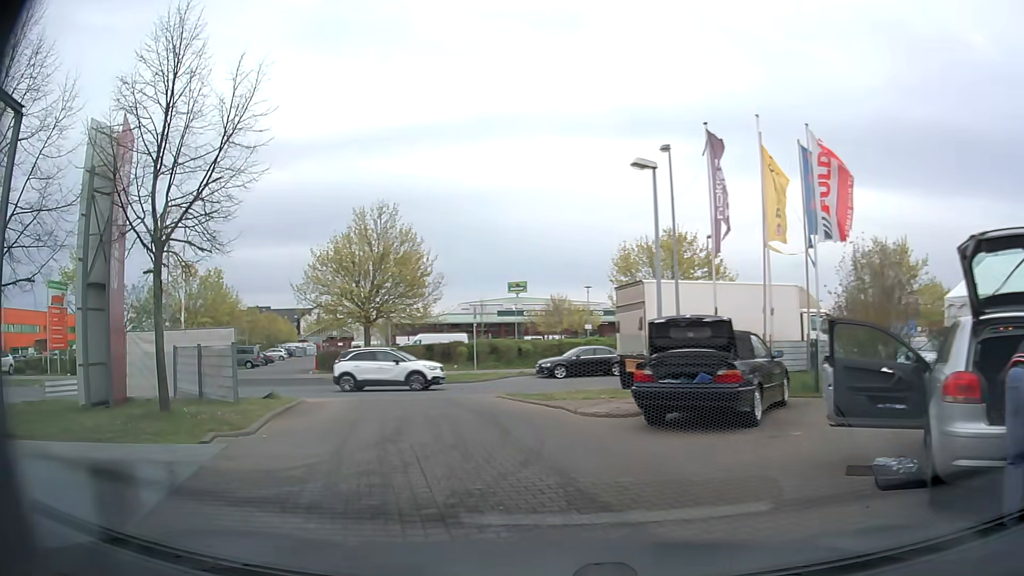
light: Day
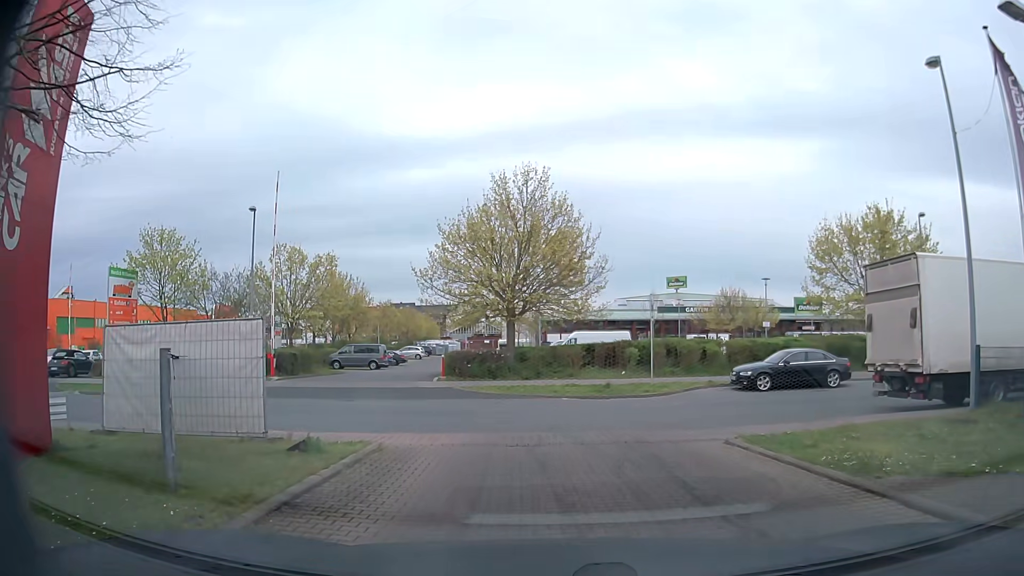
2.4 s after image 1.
(-1.6, +7.8) m; -14°
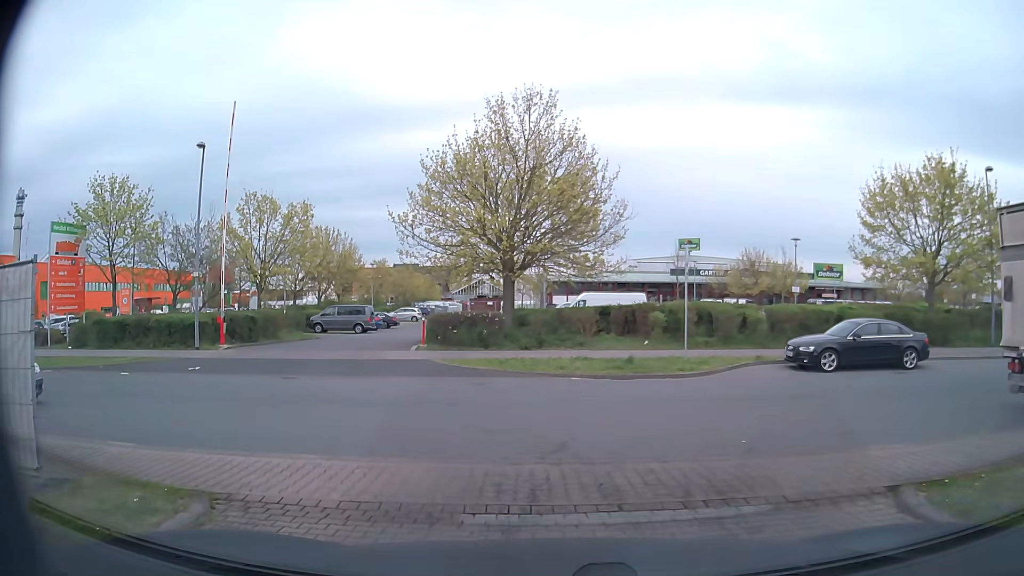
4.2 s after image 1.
(0.0, +5.3) m; -1°
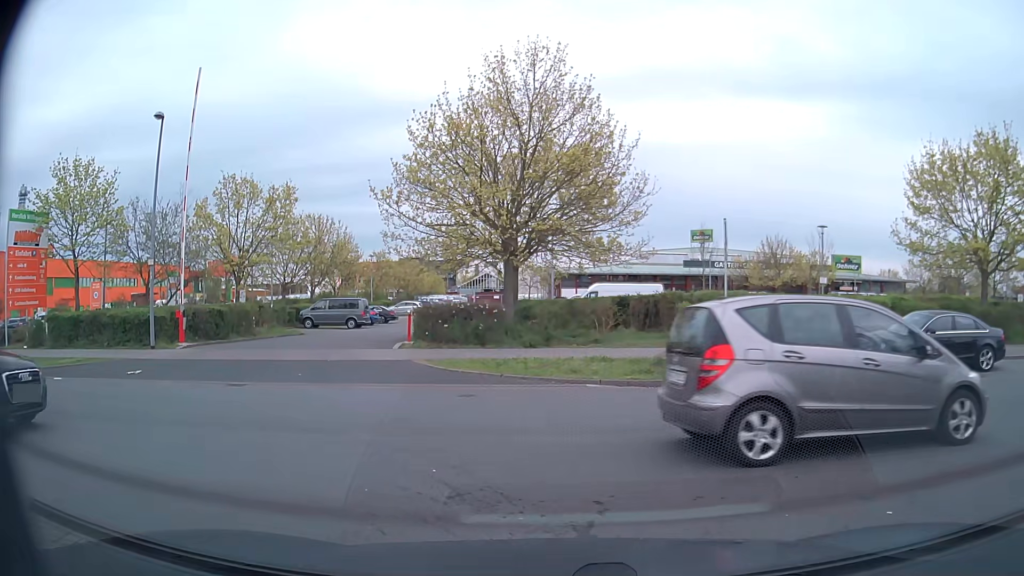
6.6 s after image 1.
(0.0, +3.5) m; -1°
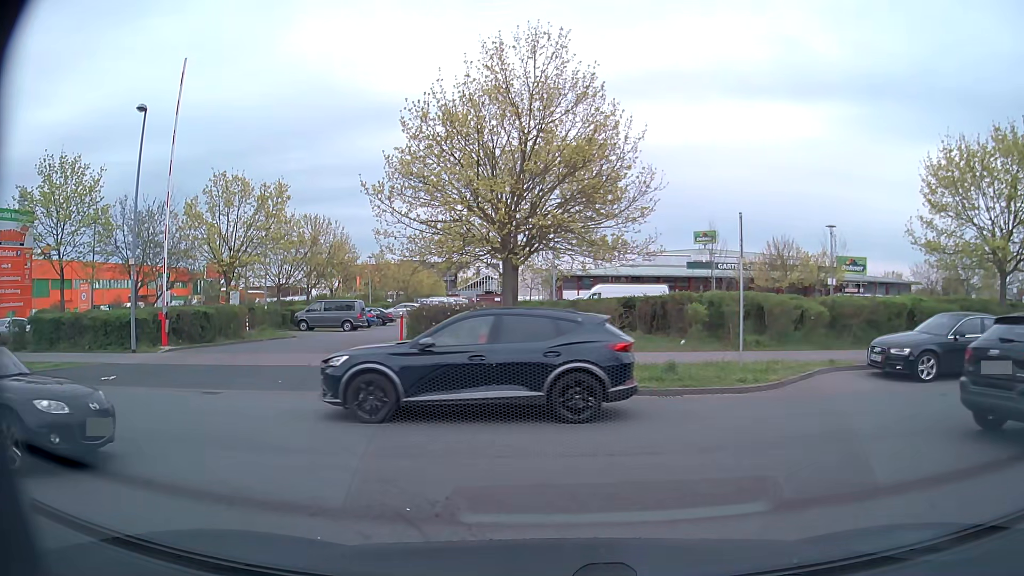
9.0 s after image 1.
(0.0, +1.2) m; 0°
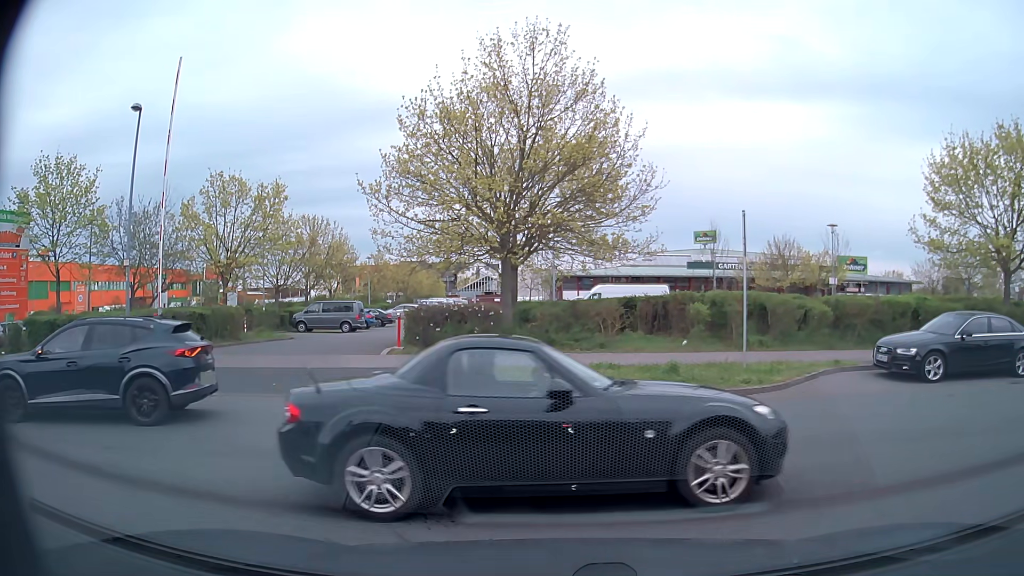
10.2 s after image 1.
(0.0, +0.3) m; 0°
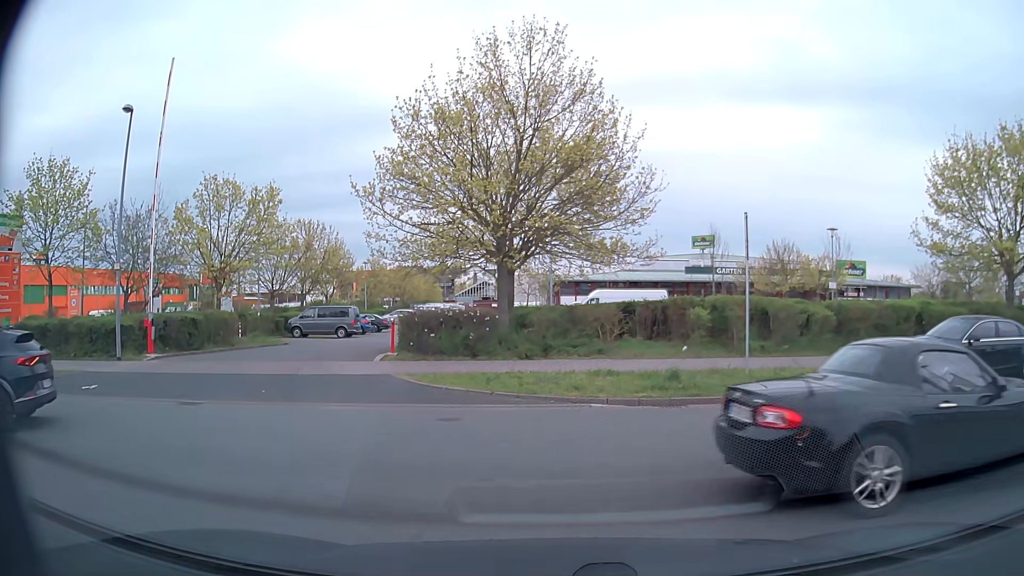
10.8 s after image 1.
(0.0, +0.5) m; 0°
